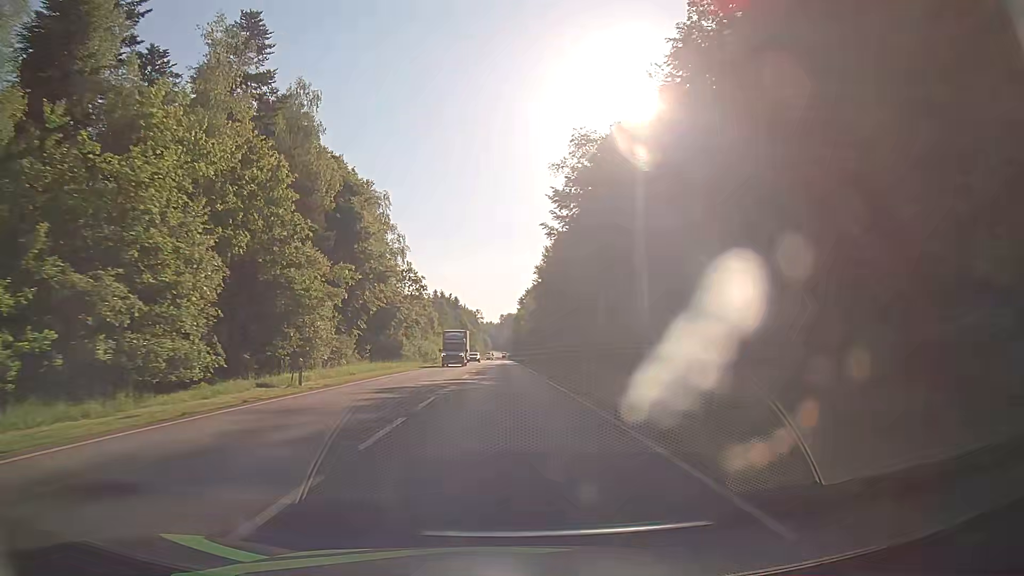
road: secondary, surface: asphalt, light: Day
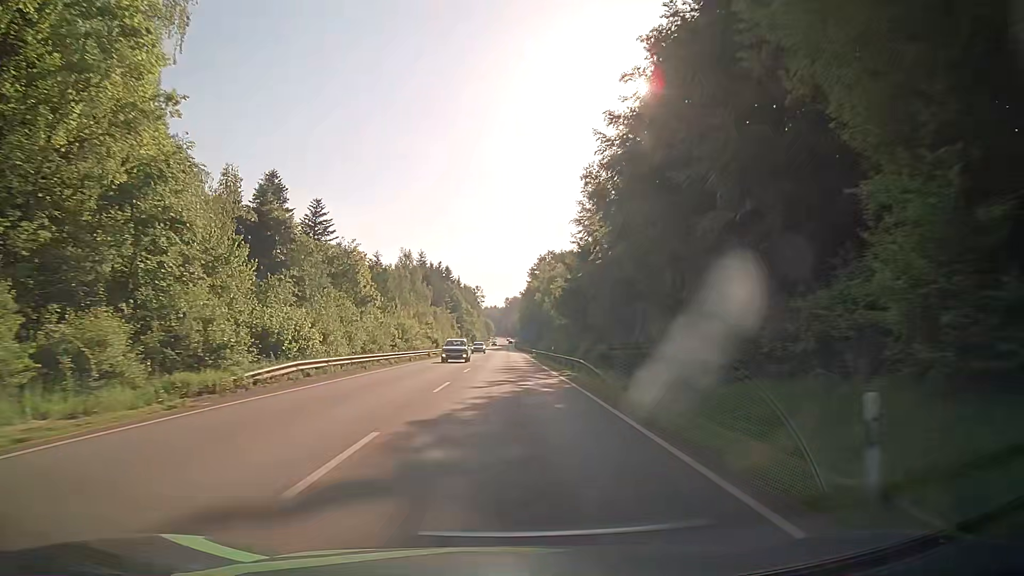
(-0.5, +63.8) m; 0°
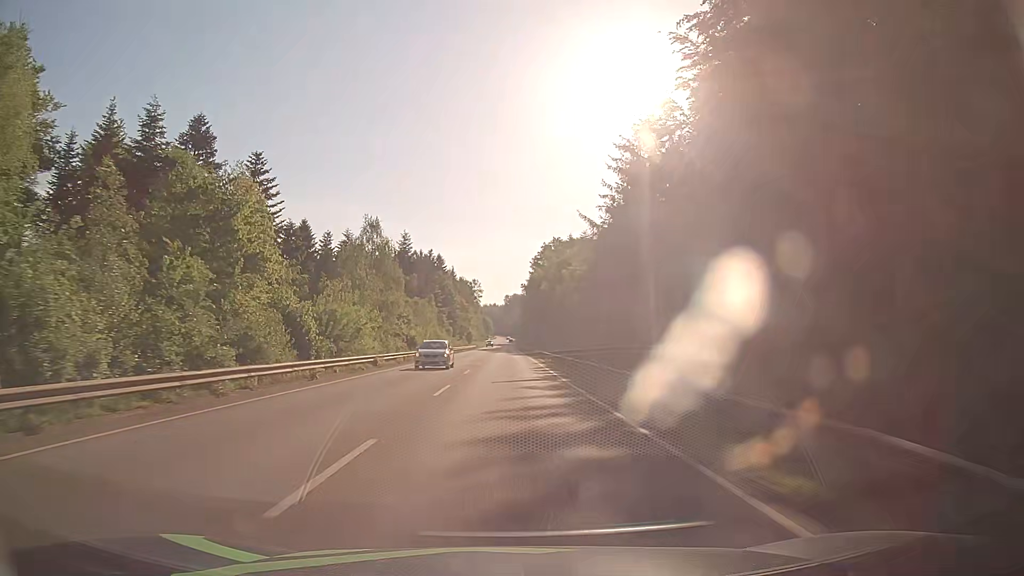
(-0.1, +24.7) m; 0°
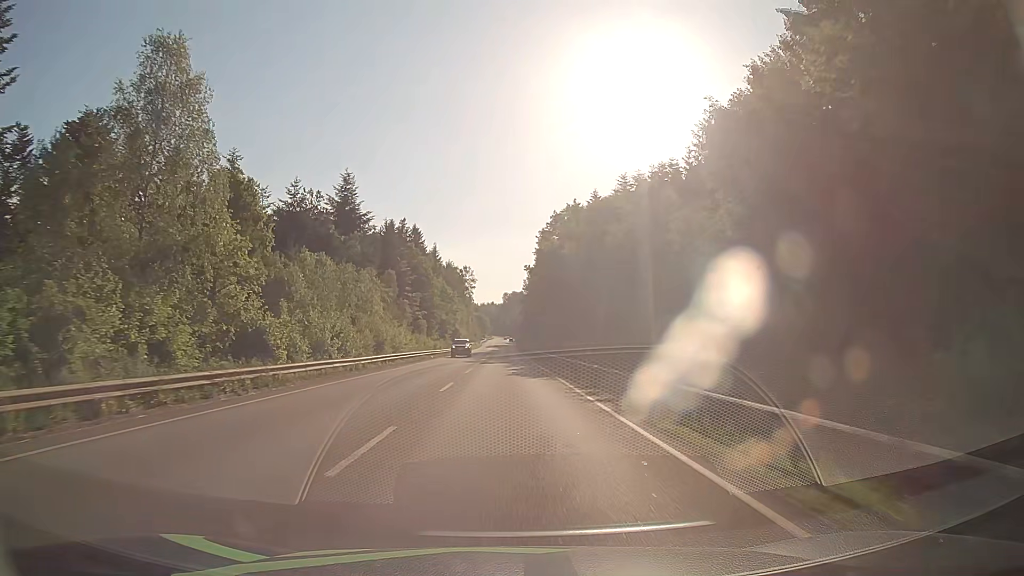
(0.0, +46.5) m; 0°
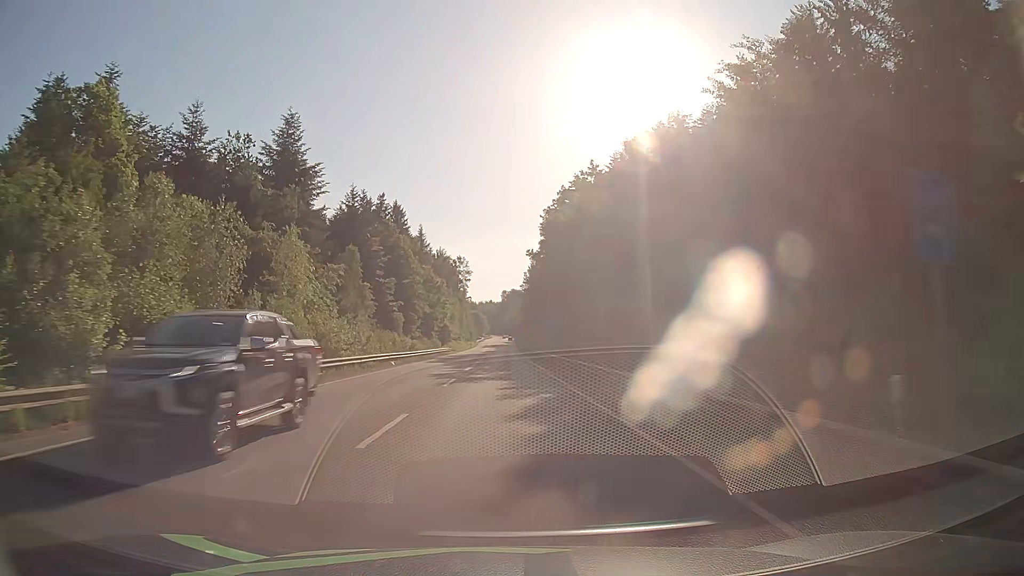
(+0.1, +22.4) m; 0°
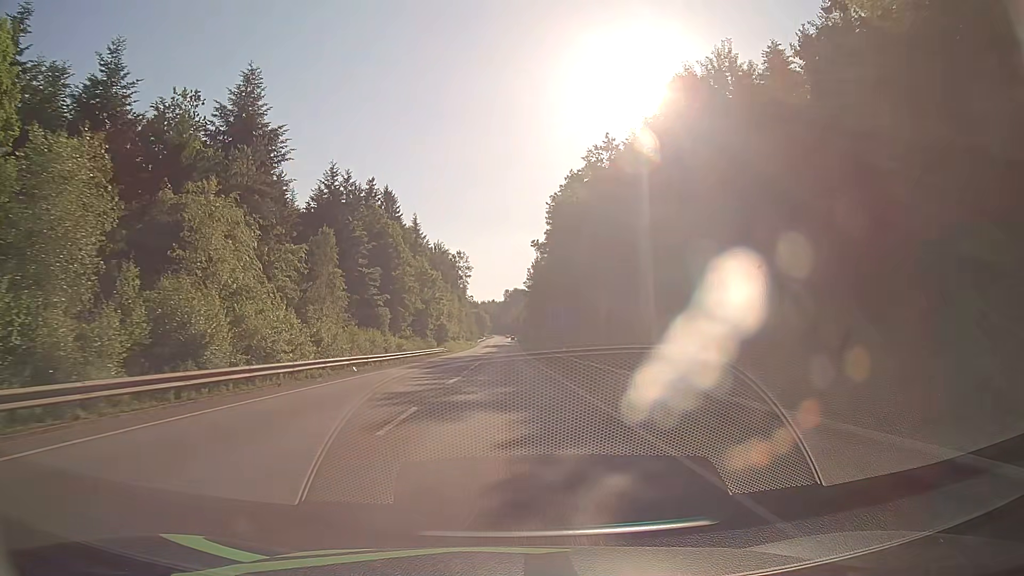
(0.0, +11.1) m; 0°
(0, +10) (0, +20) (0, +30) (0, +40) (0, +50) (0, +60) (0, +70) (0, +80) (+1, +90) (+1, +100) m
